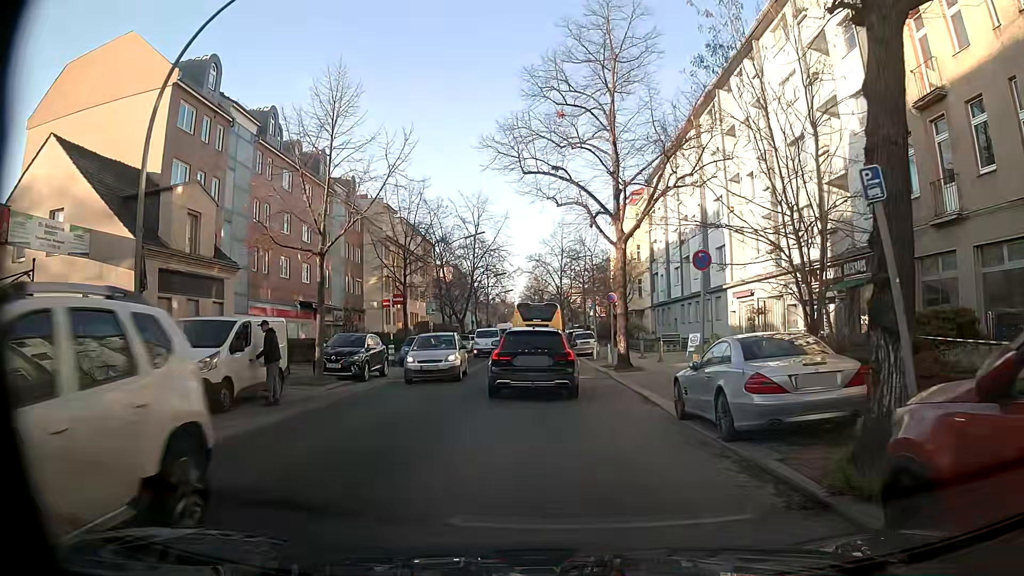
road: tertiary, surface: asphalt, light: Day
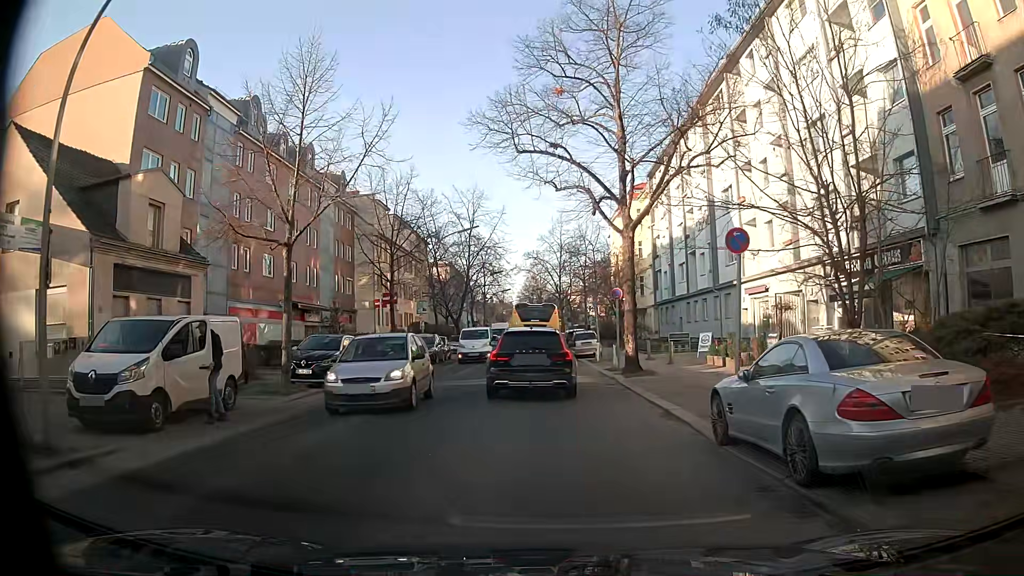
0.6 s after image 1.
(0.0, +2.7) m; -1°
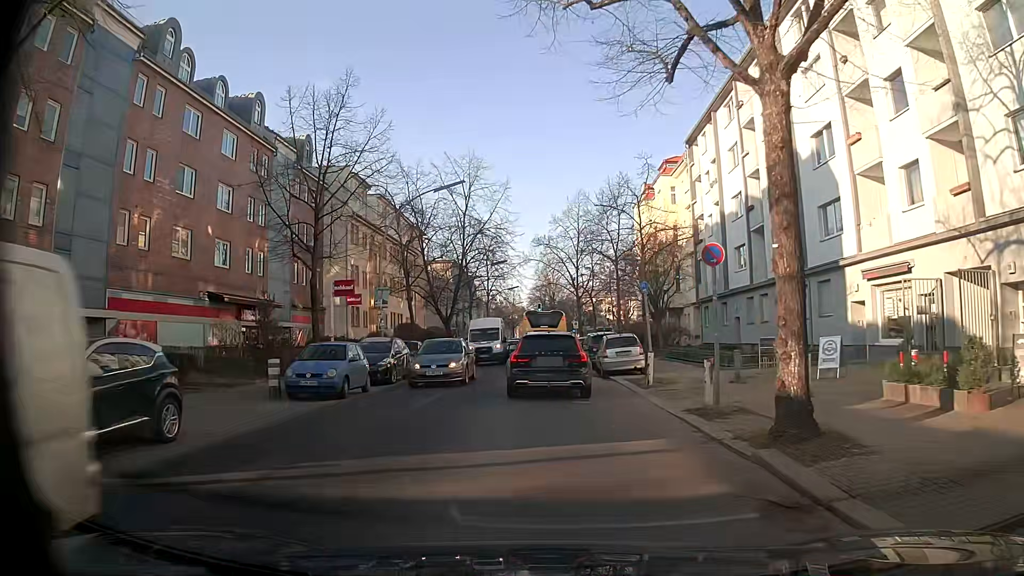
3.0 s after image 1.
(+0.1, +13.1) m; 0°
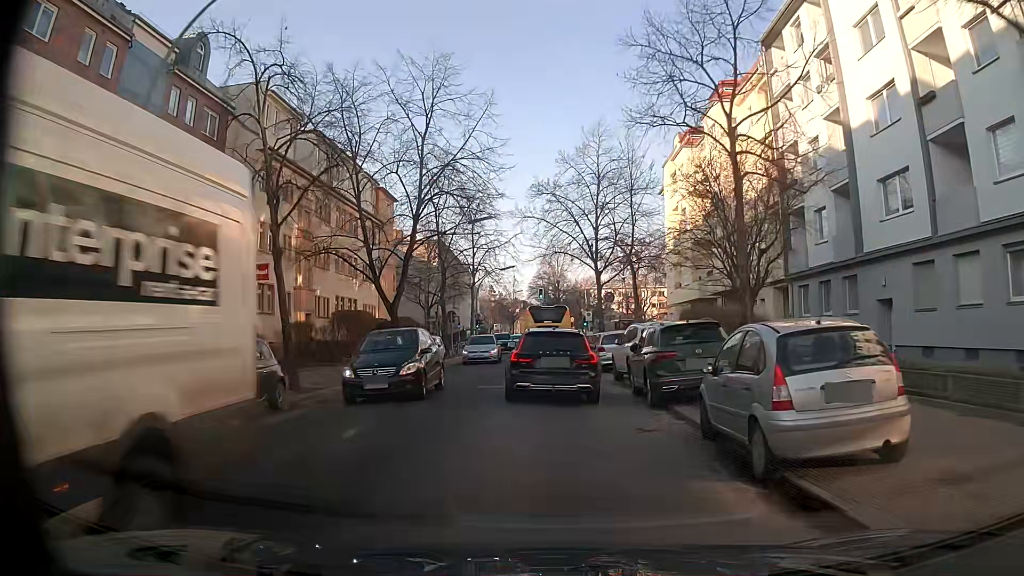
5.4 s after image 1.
(+0.1, +18.5) m; +1°
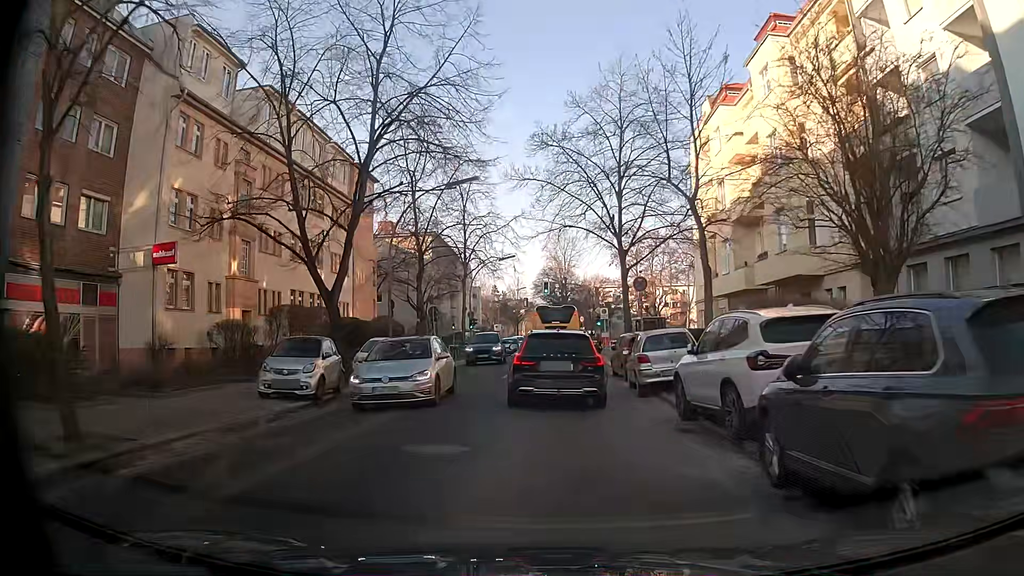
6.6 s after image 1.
(-0.2, +9.8) m; -2°
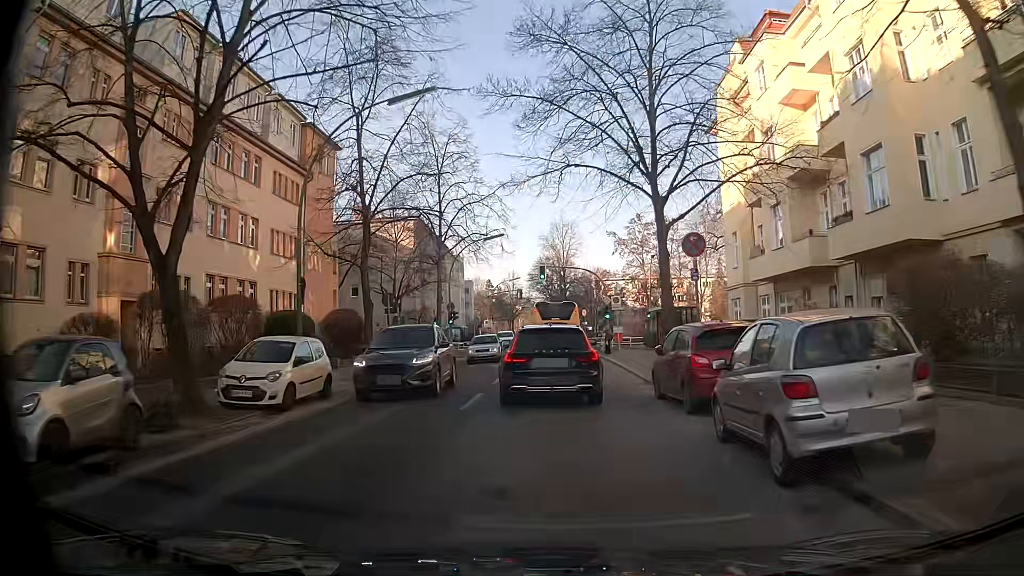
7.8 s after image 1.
(+0.2, +10.0) m; +2°
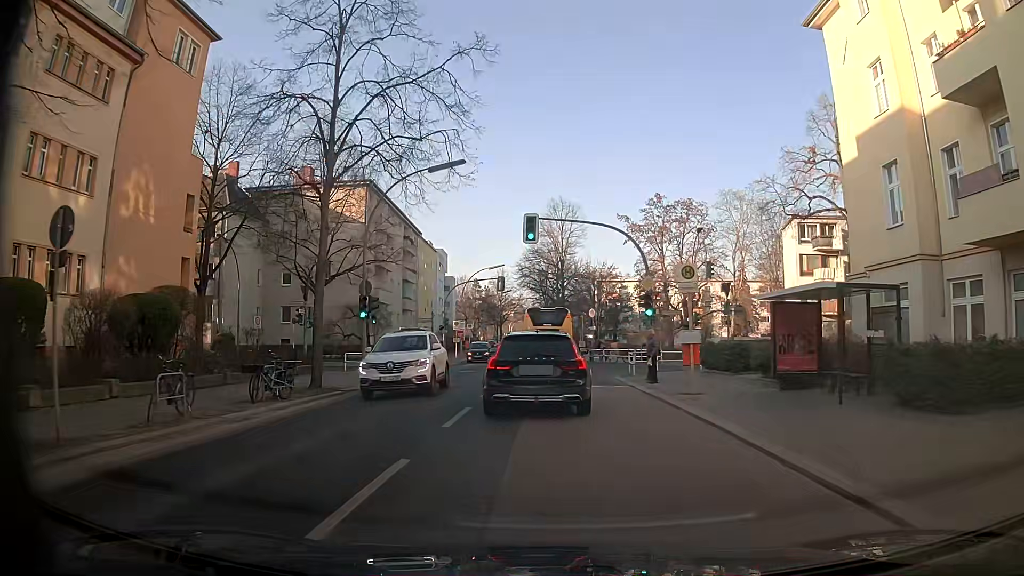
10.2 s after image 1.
(+0.1, +19.9) m; -1°
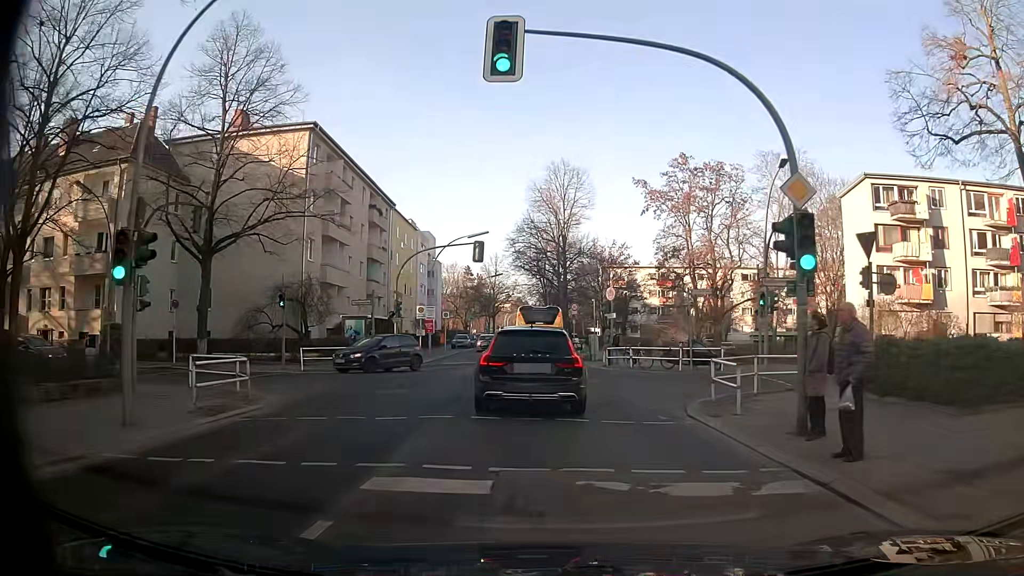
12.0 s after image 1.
(+0.3, +14.8) m; +1°
(0, +10) (0, +20) (0, +30) (-1, +40) (-1, +50) (-1, +60) (-2, +70) (-2, +80) (-2, +90) (-3, +100) m
